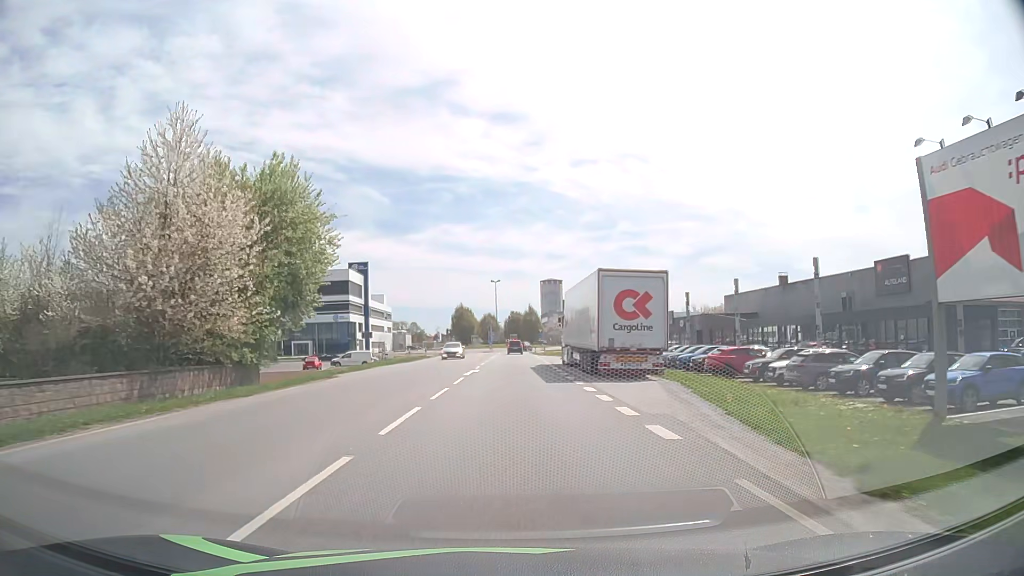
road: primary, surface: asphalt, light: Day
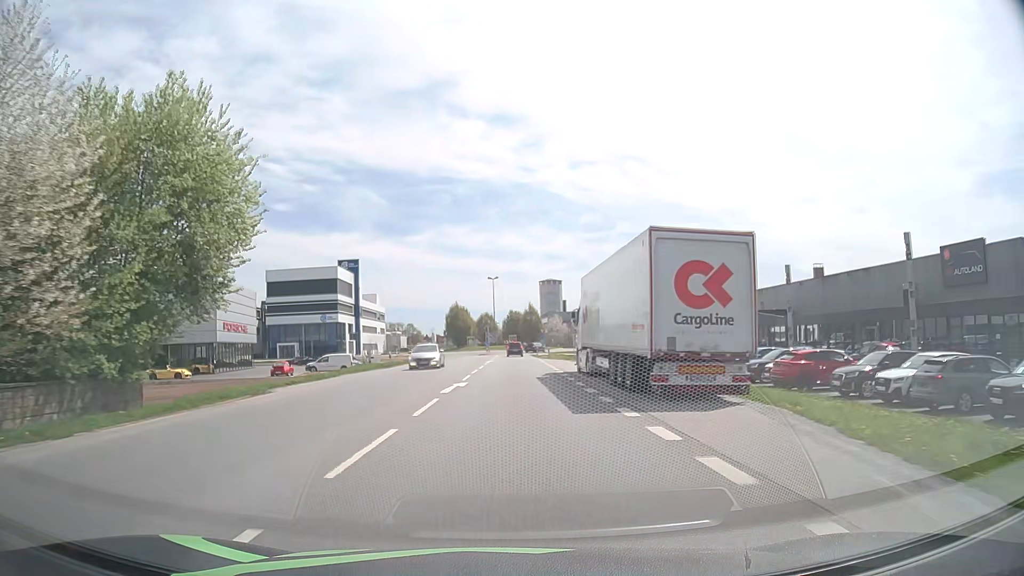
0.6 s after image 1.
(0.0, +9.1) m; 0°
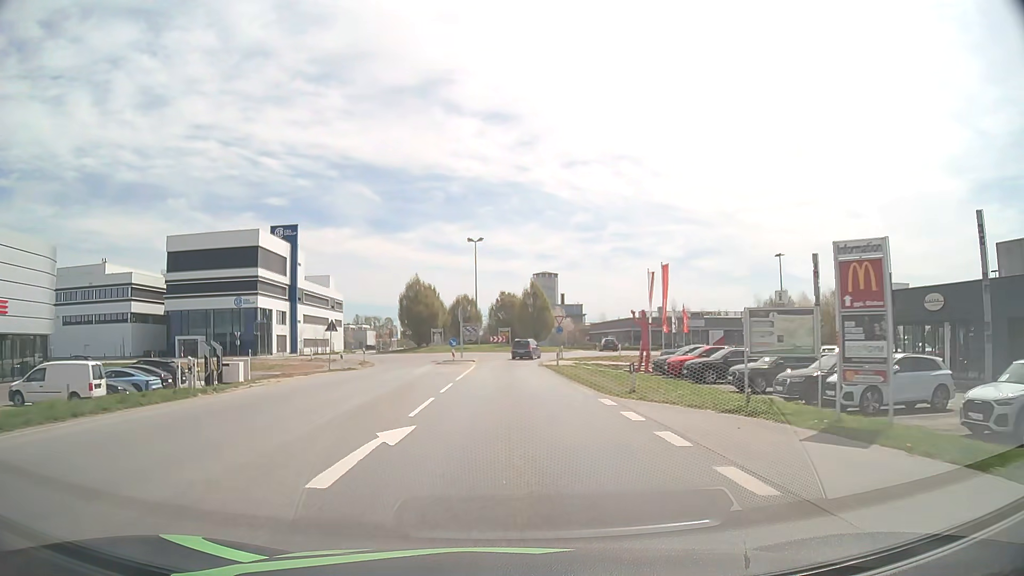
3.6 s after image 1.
(+0.2, +42.4) m; +1°
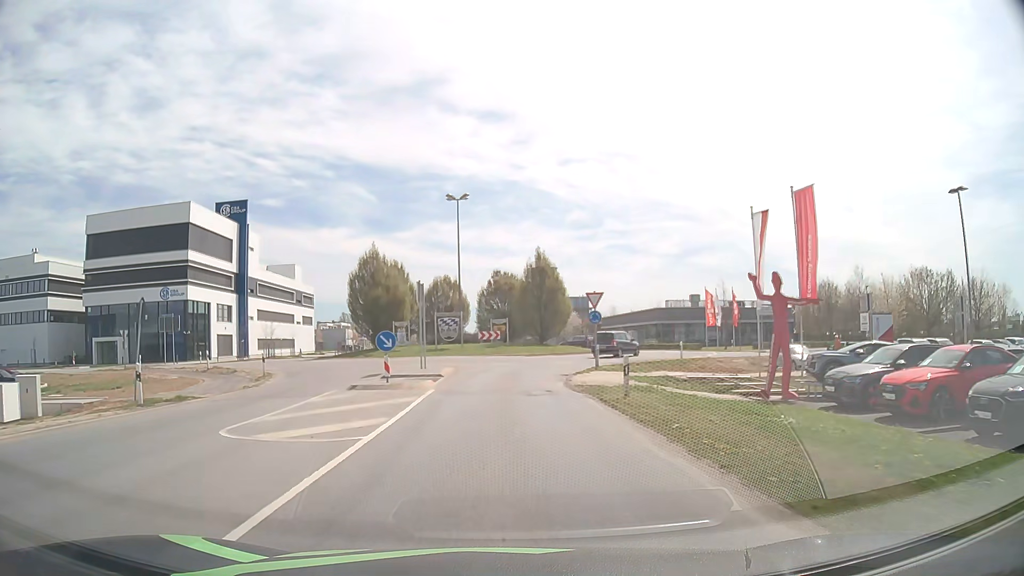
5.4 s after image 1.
(+0.1, +22.2) m; 0°
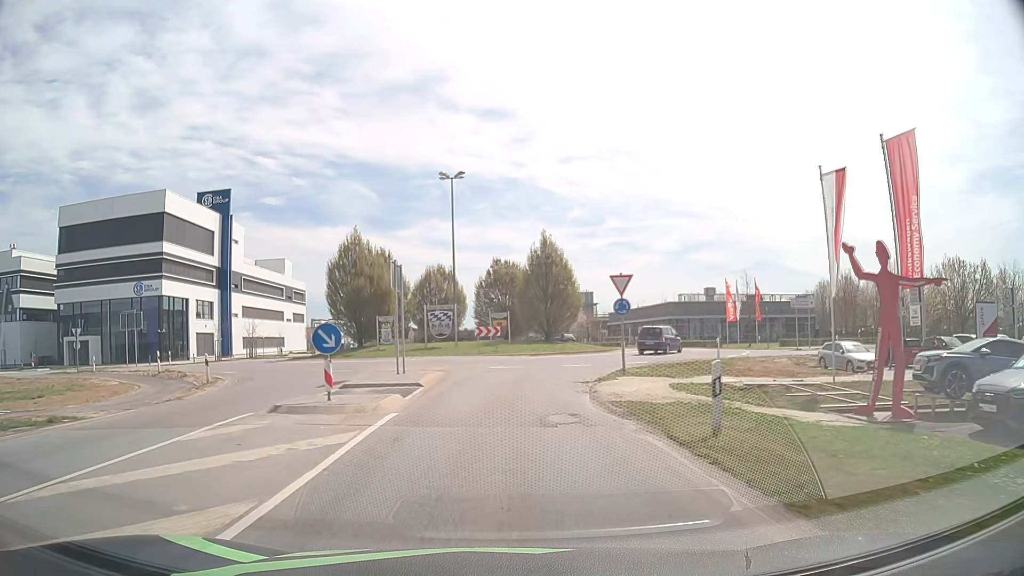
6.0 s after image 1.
(0.0, +6.6) m; 0°
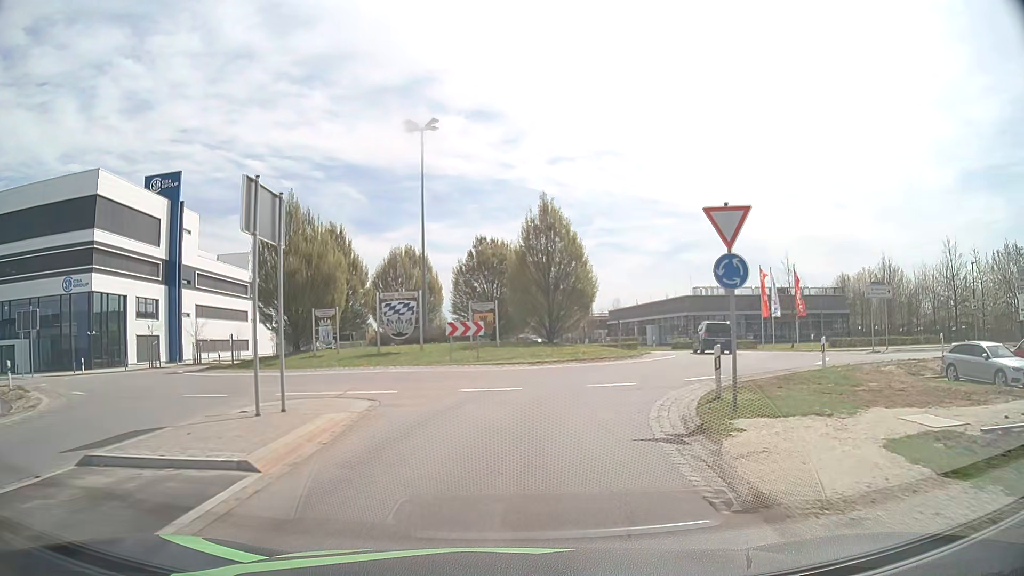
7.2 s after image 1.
(0.0, +12.0) m; +1°
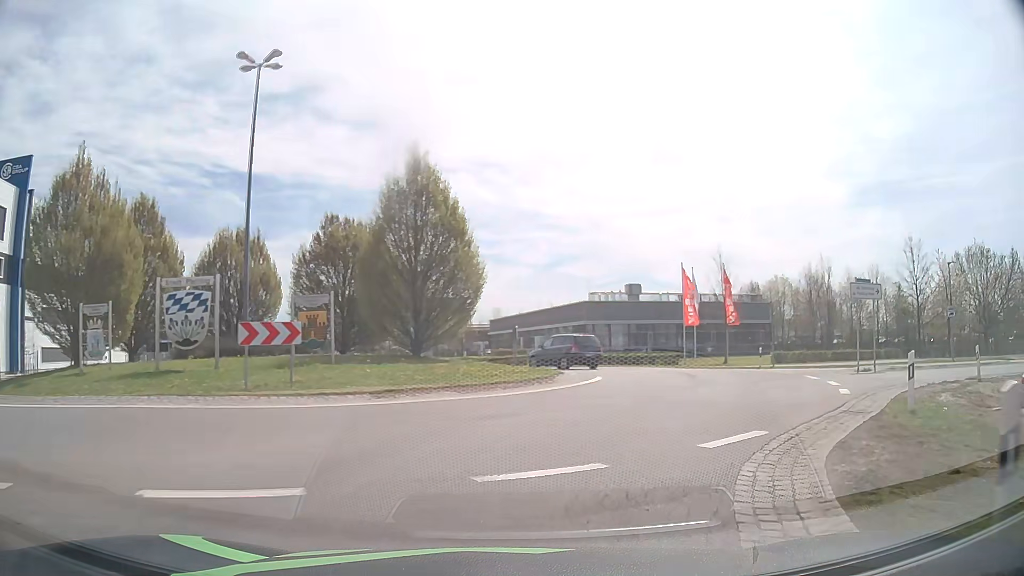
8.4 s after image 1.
(+0.7, +10.1) m; +9°
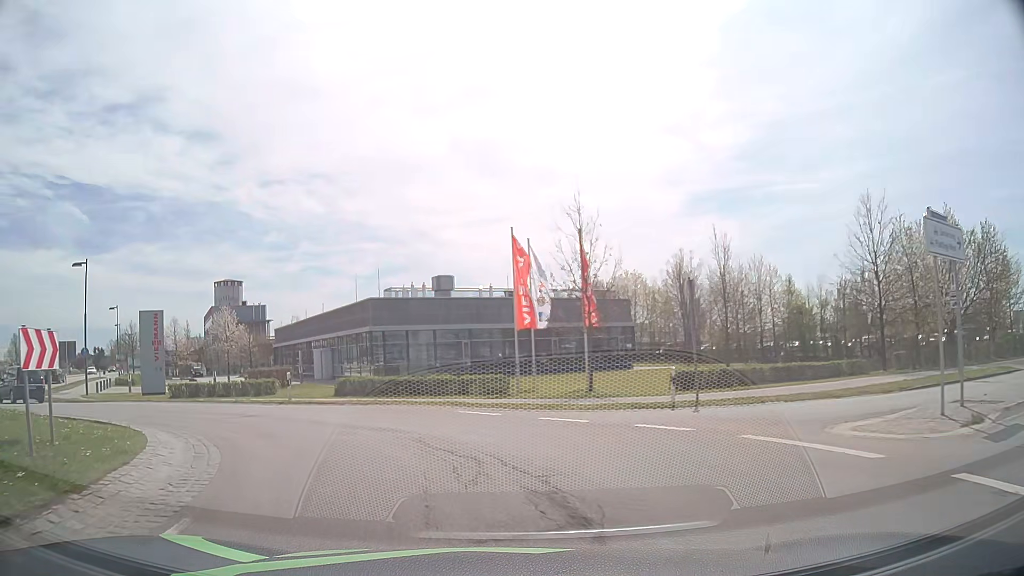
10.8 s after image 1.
(+4.1, +16.9) m; +17°
